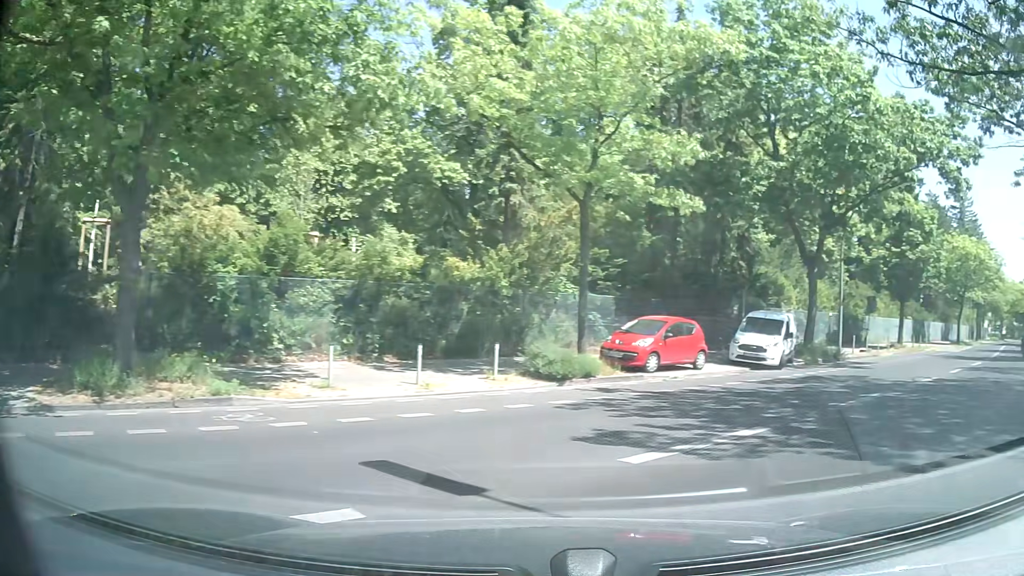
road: residential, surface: concrete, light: Day
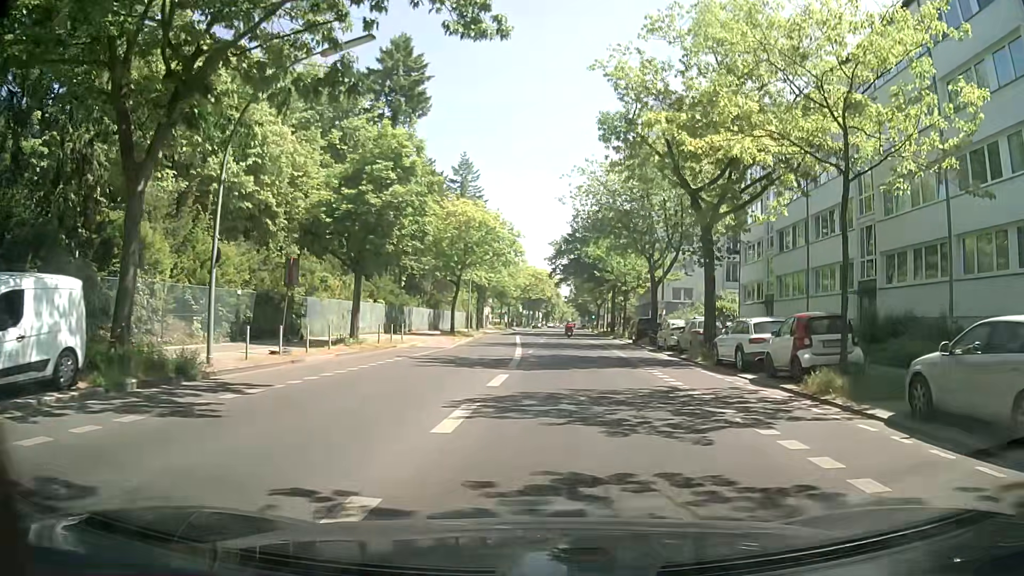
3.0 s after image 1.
(+8.6, +13.4) m; +46°
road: secondary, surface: asphalt
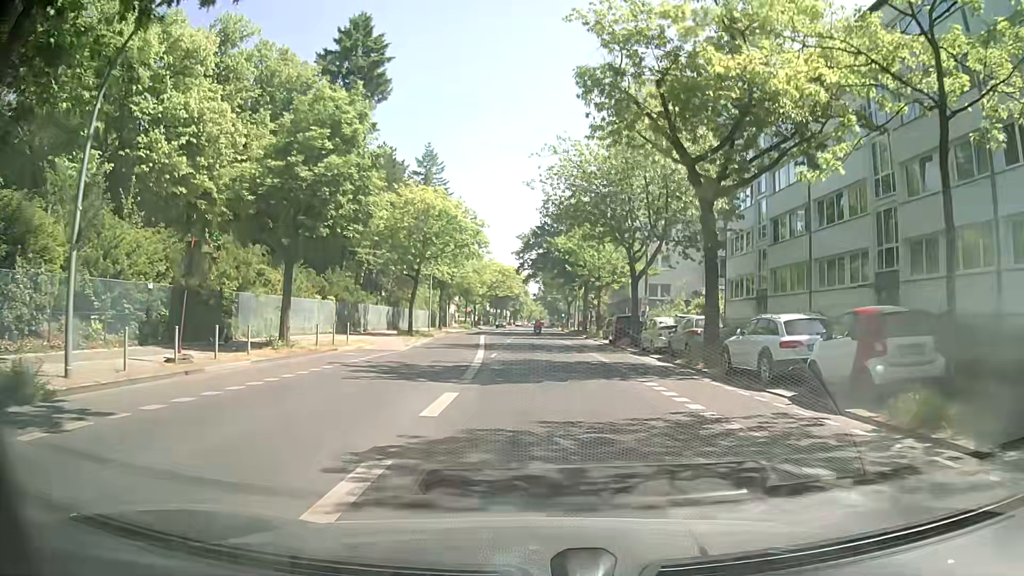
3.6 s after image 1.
(+0.1, +4.8) m; +2°
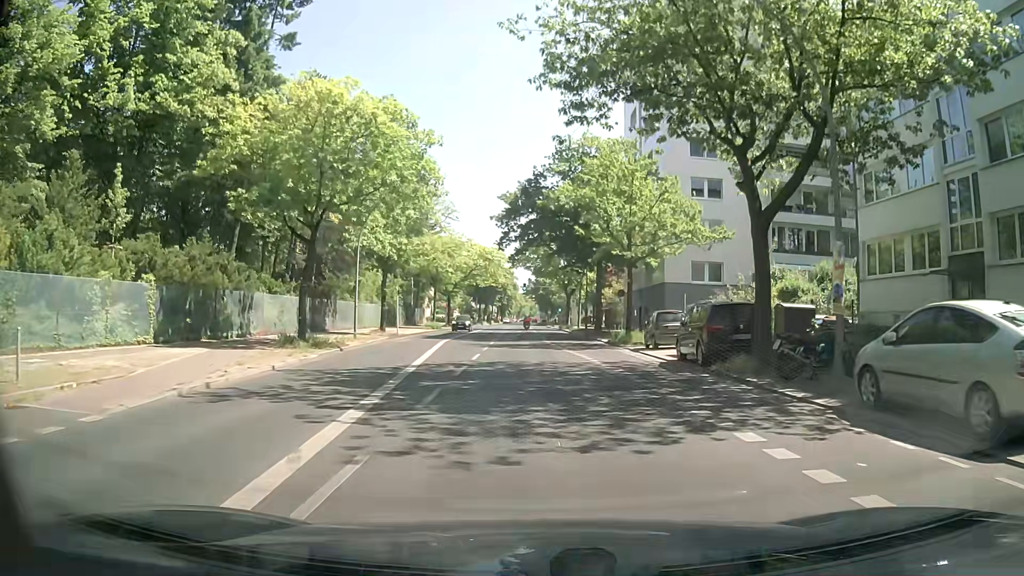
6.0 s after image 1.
(-0.1, +21.6) m; 0°
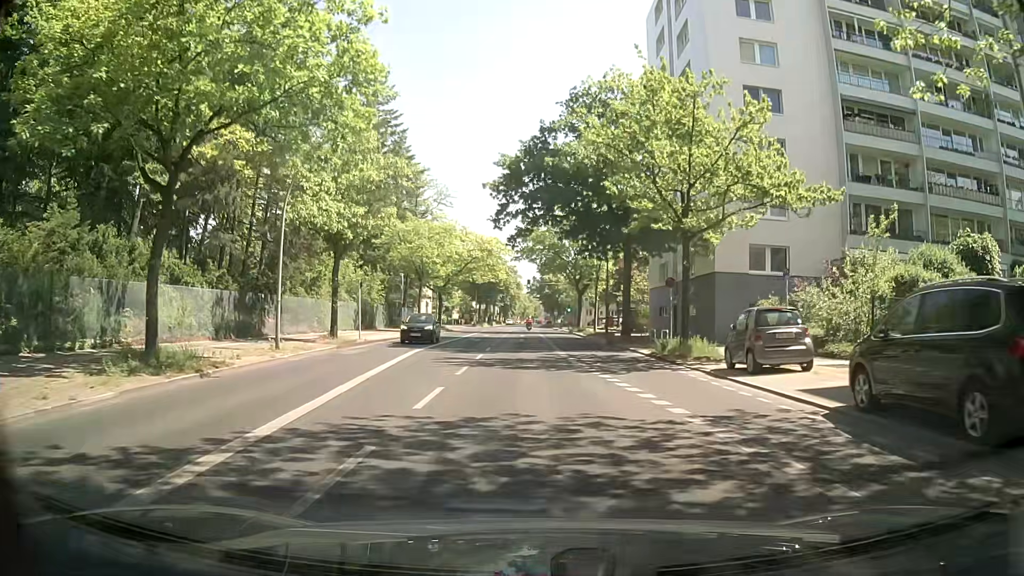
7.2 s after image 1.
(-0.1, +11.6) m; -1°
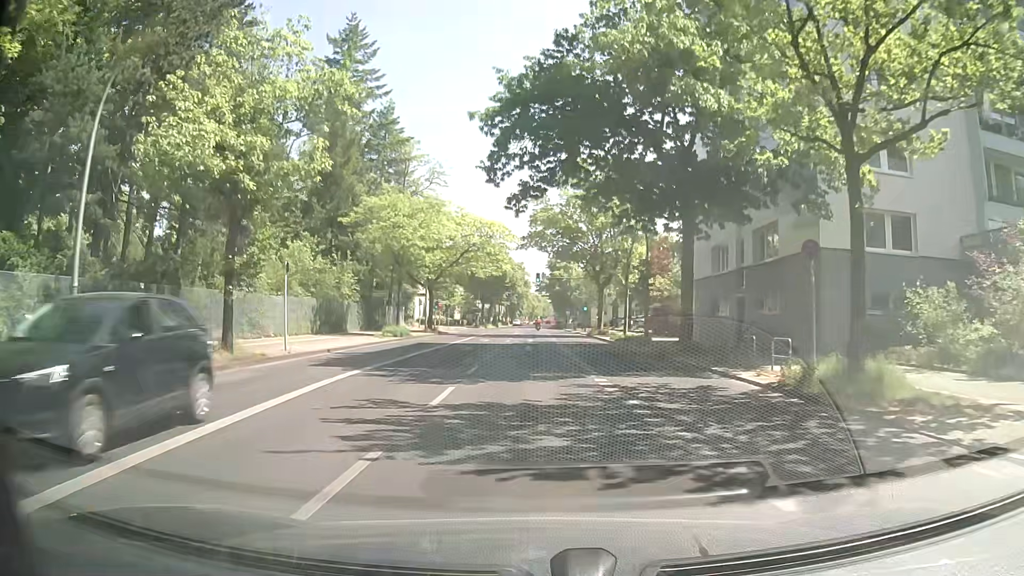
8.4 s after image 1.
(0.0, +12.1) m; 0°
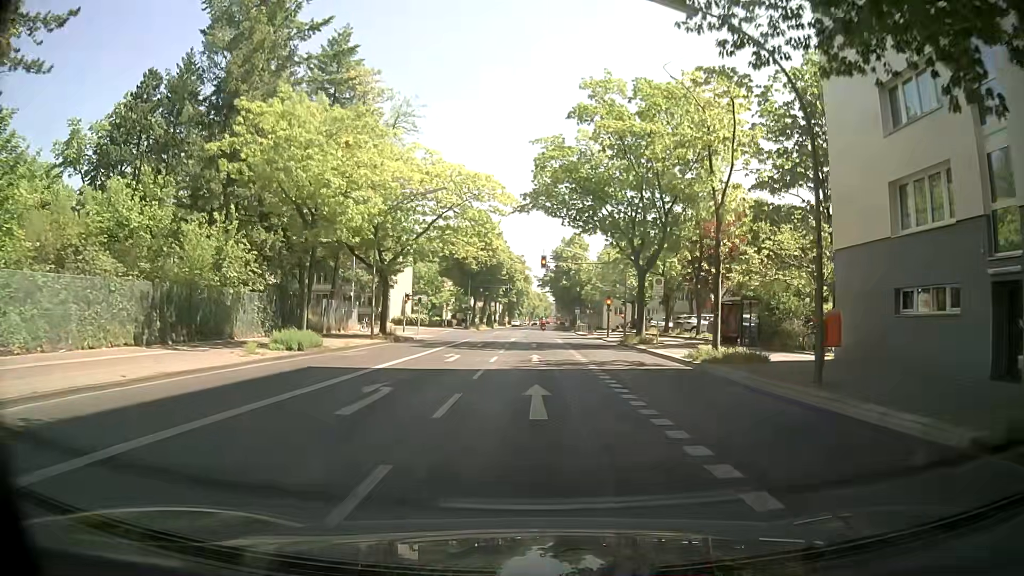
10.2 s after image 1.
(-0.2, +19.1) m; -1°
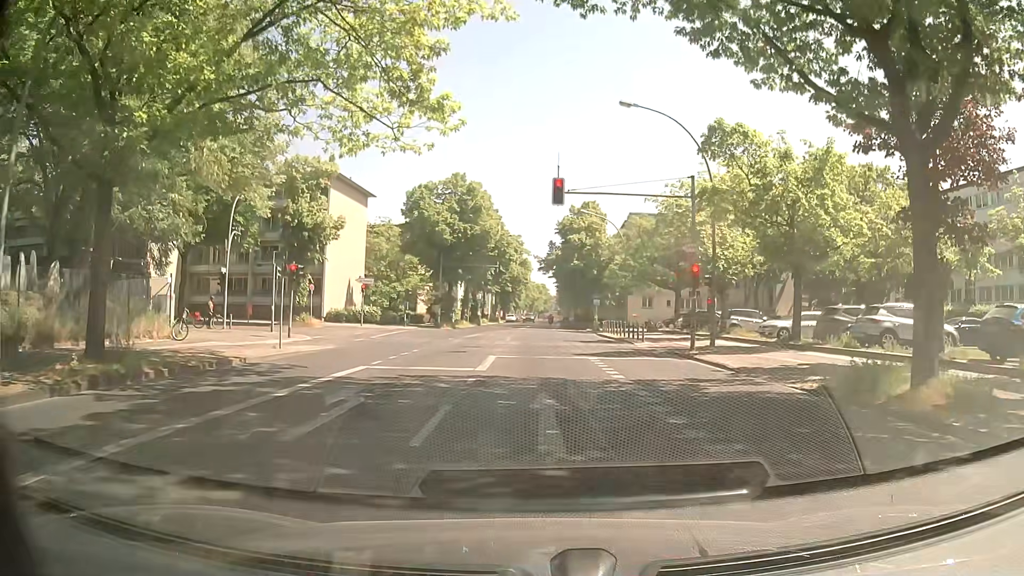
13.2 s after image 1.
(+0.4, +25.9) m; +1°
